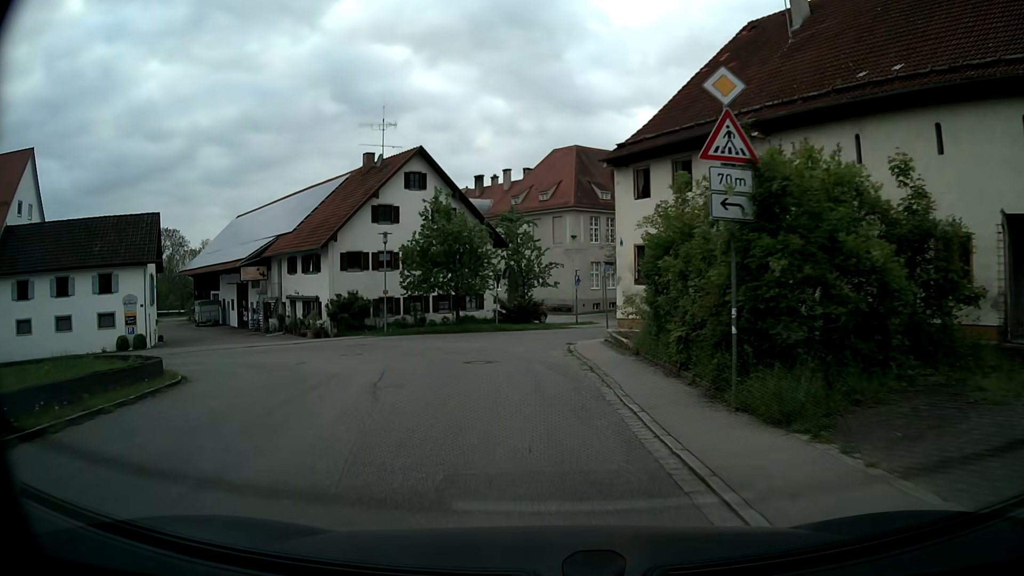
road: tertiary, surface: asphalt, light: Day
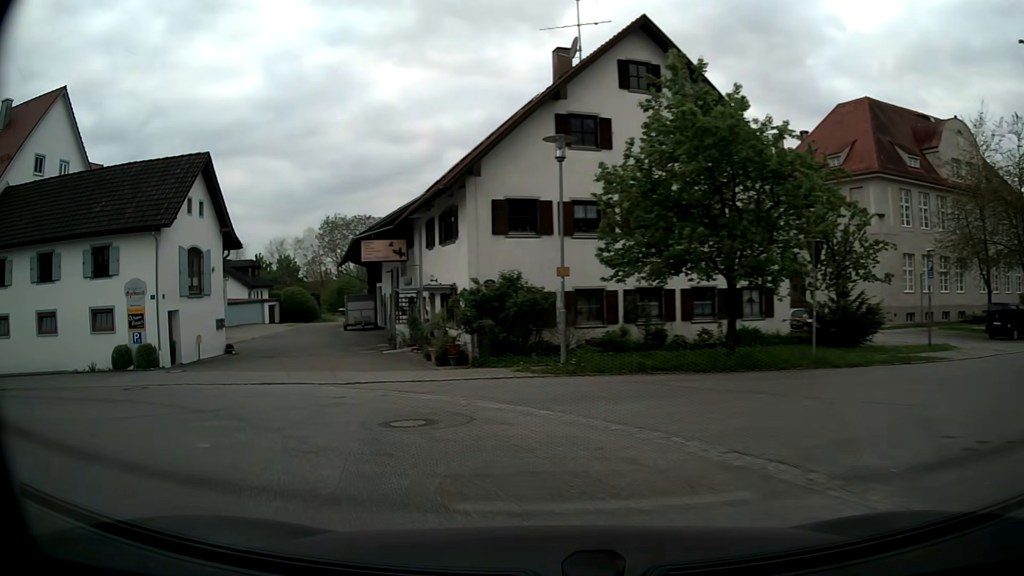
(-1.8, +18.9) m; -20°
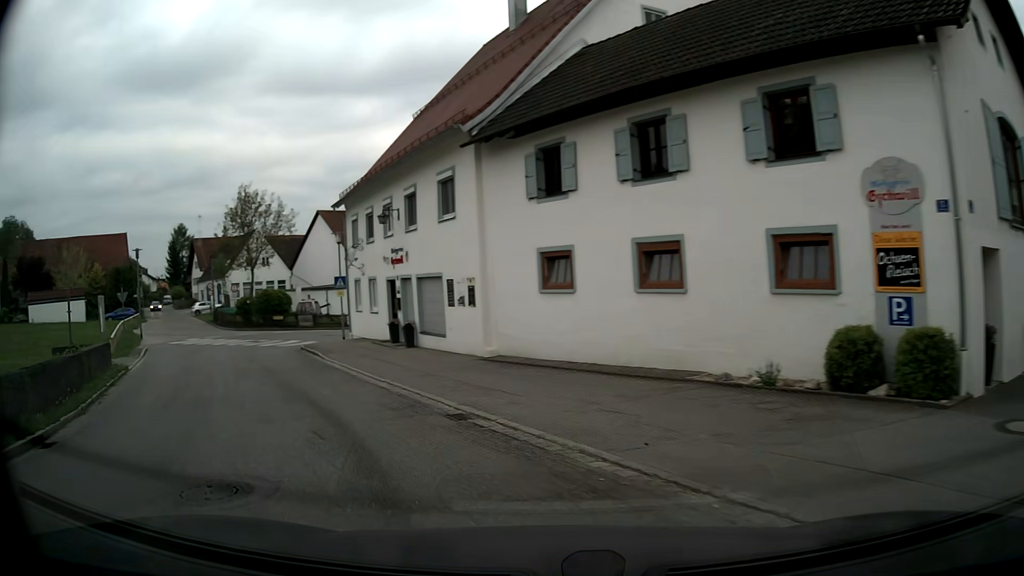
(-8.0, +13.2) m; -62°
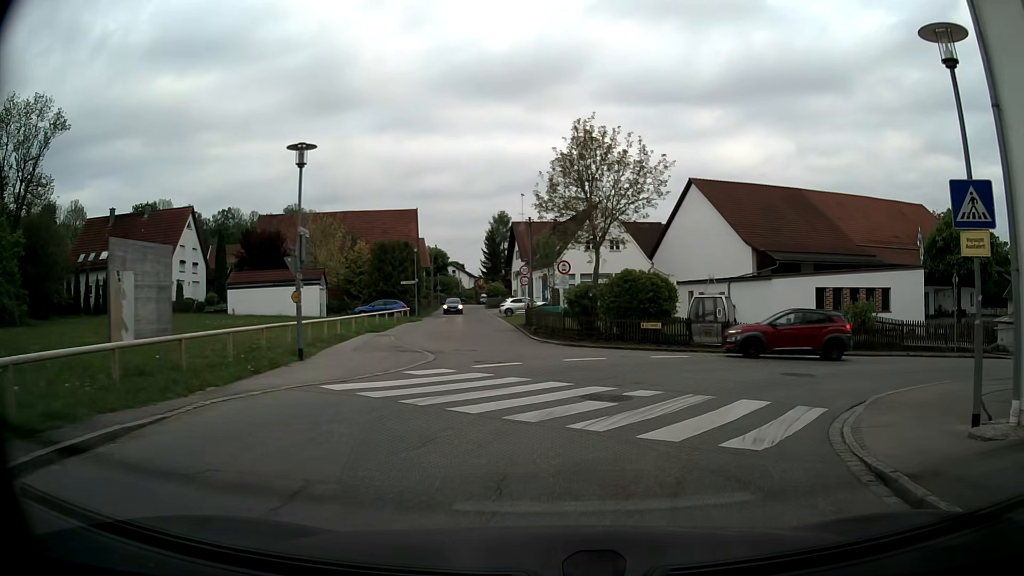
(-10.2, +21.6) m; -31°
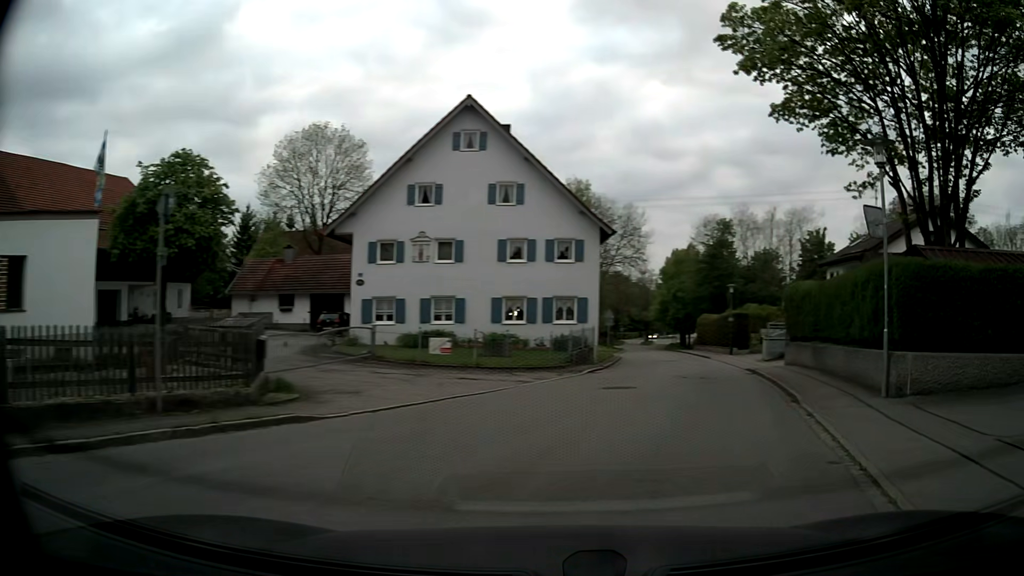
(+9.0, +16.3) m; +67°
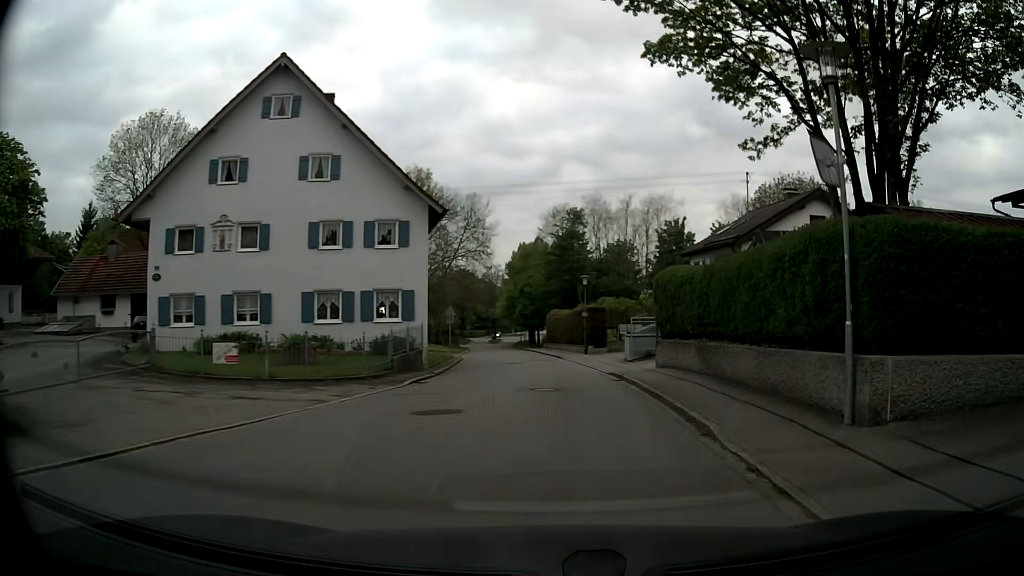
(+0.8, +4.8) m; +15°
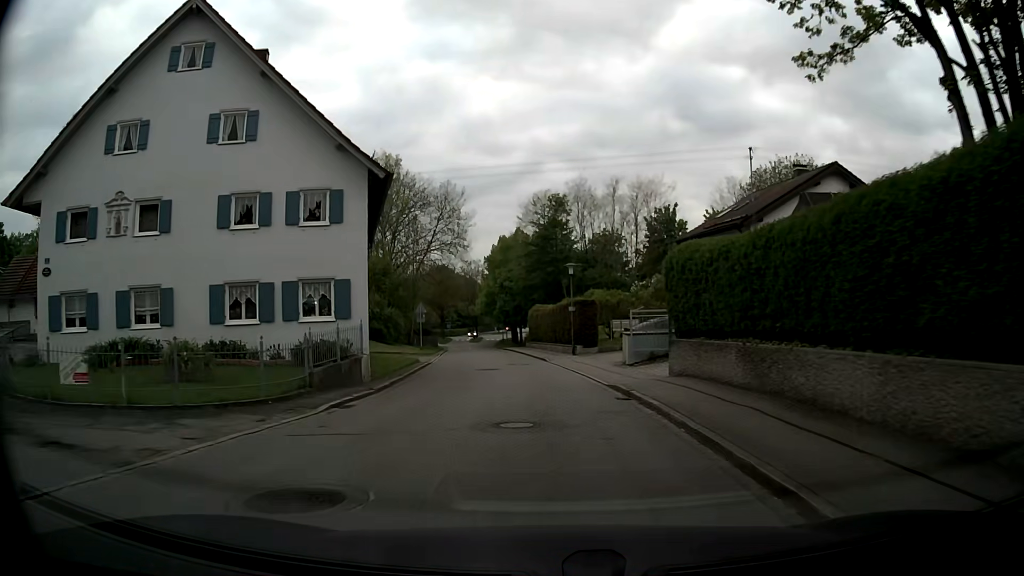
(+0.2, +5.8) m; +2°
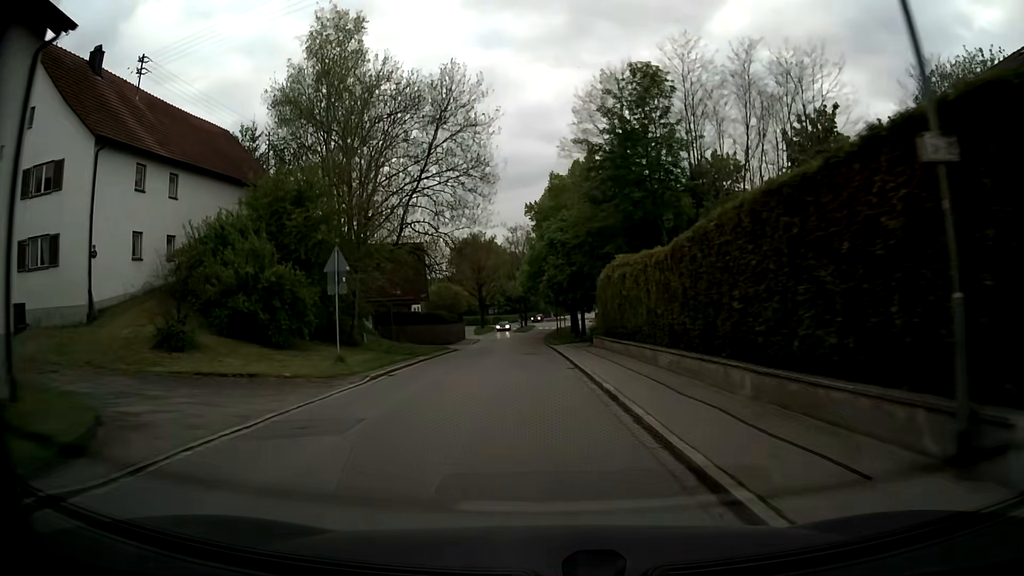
(-0.9, +29.7) m; -5°
(0, +10) (0, +20) (-1, +30) (-1, +40) (-1, +50) (-2, +60) (-2, +70) (-2, +80) (-1, +90) (-1, +100) m
